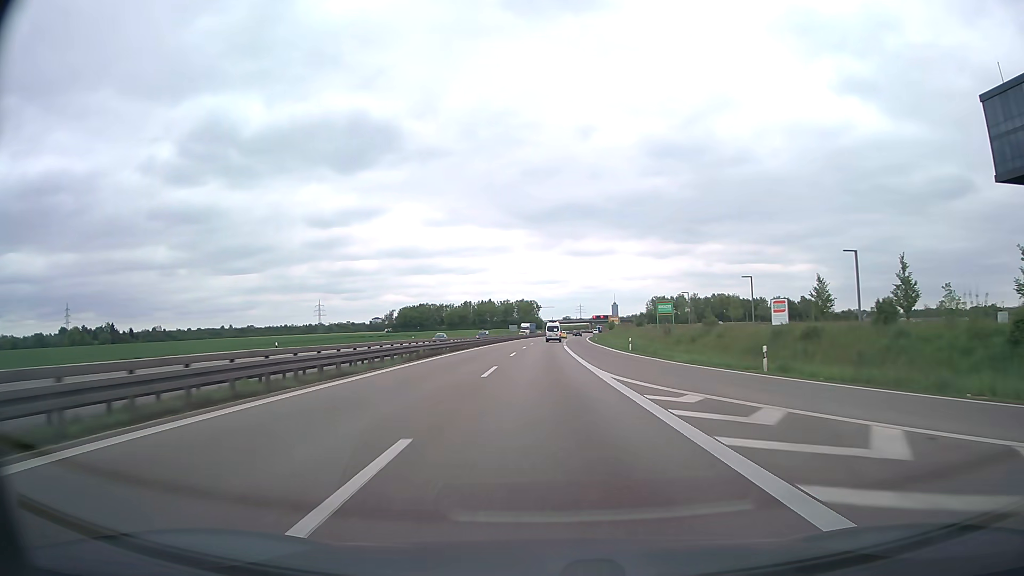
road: trunk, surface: asphalt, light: Day
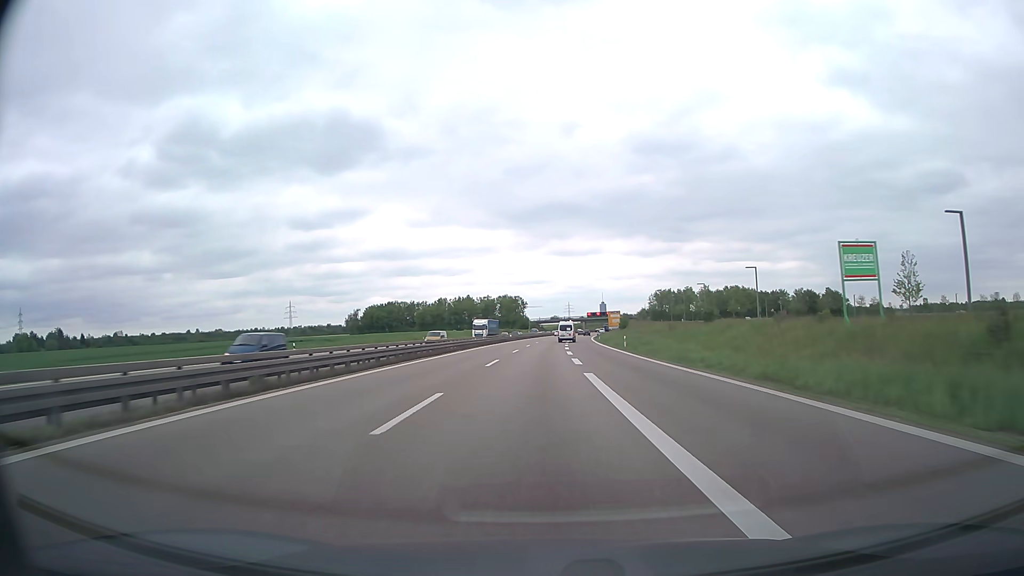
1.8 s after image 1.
(+0.2, +47.5) m; +1°
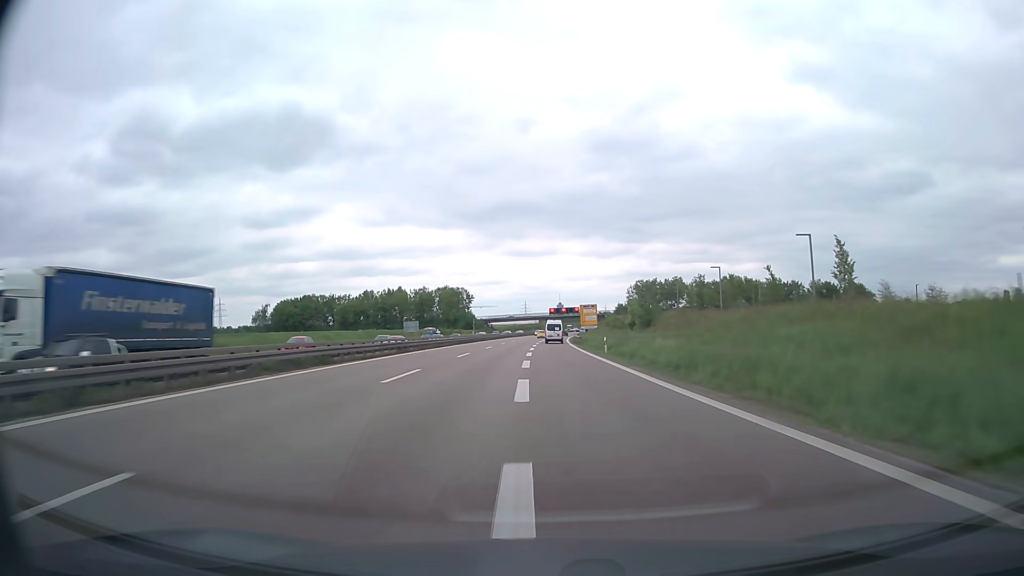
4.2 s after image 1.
(+2.0, +63.2) m; +4°
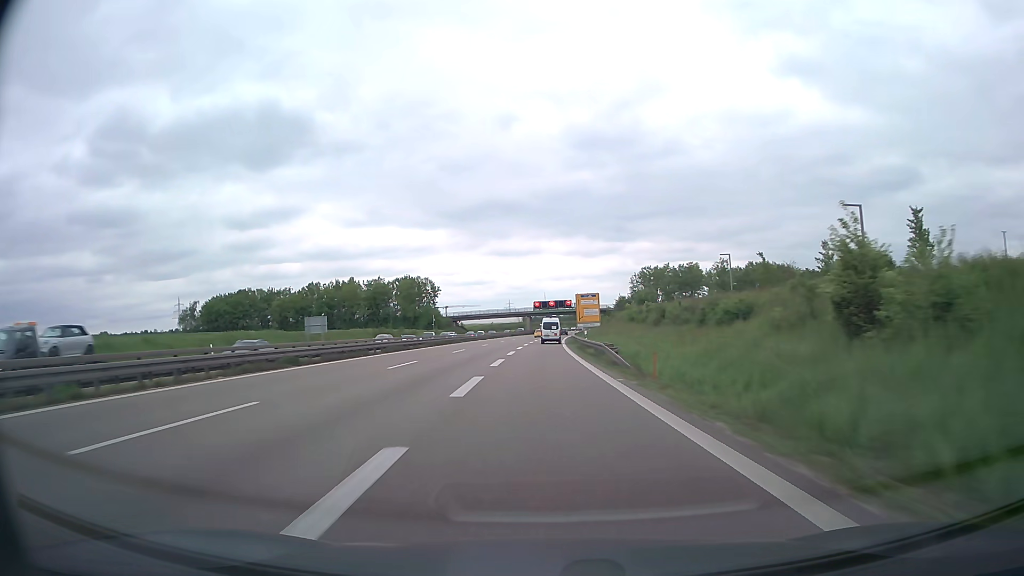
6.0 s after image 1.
(+0.6, +47.2) m; +1°
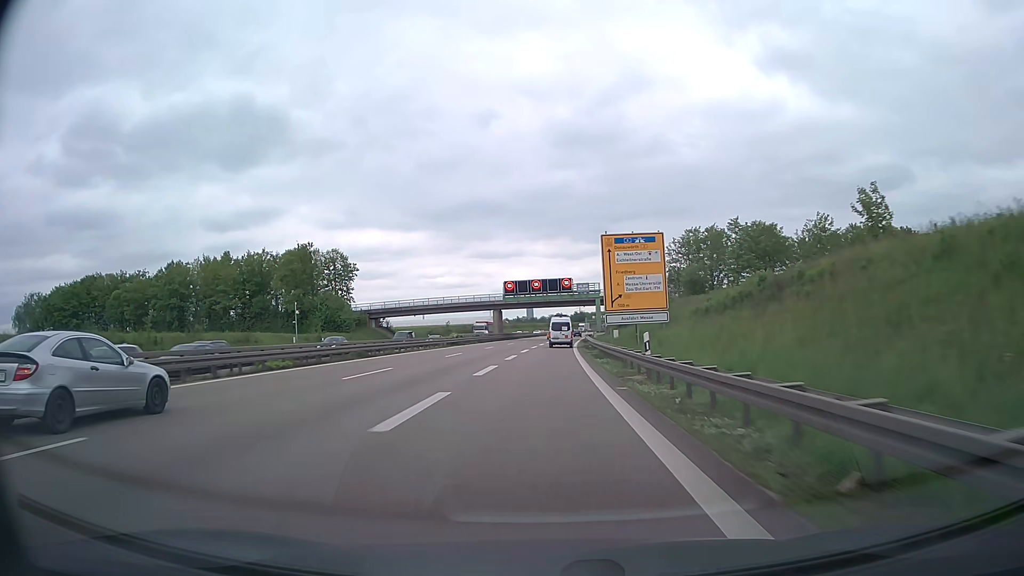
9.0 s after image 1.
(+0.8, +76.6) m; +1°
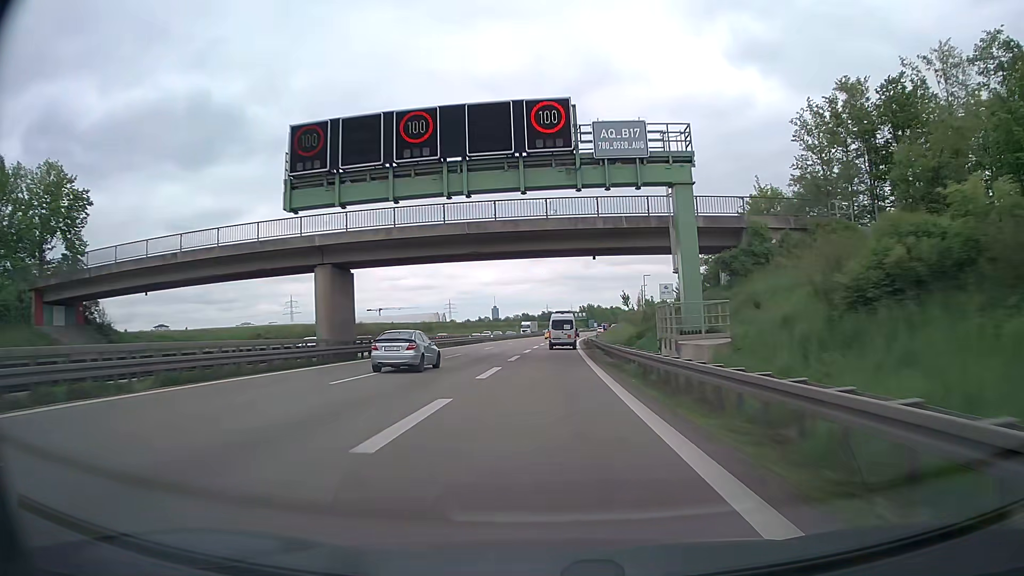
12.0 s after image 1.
(+1.9, +73.5) m; +3°
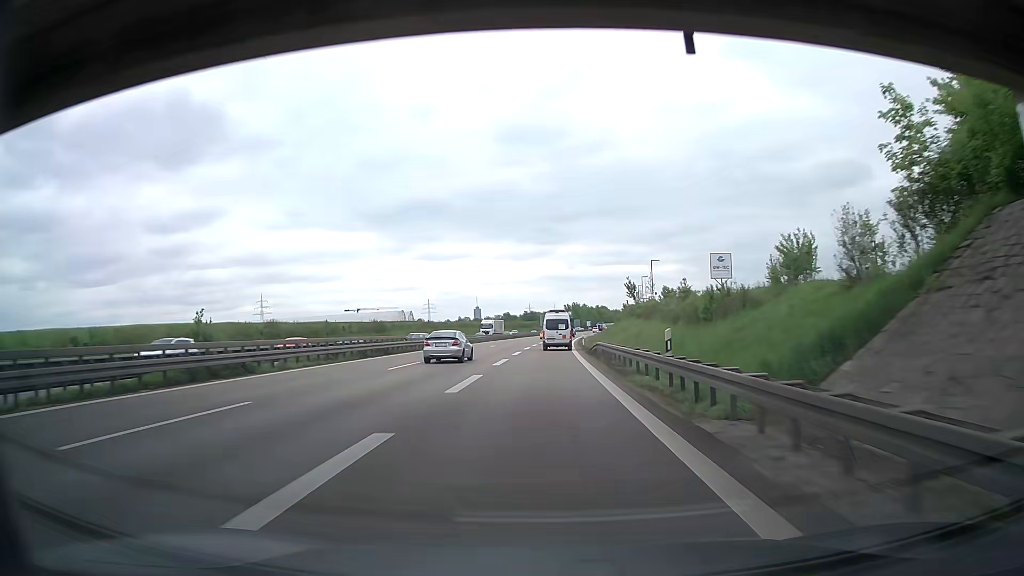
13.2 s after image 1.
(+0.4, +28.6) m; +2°
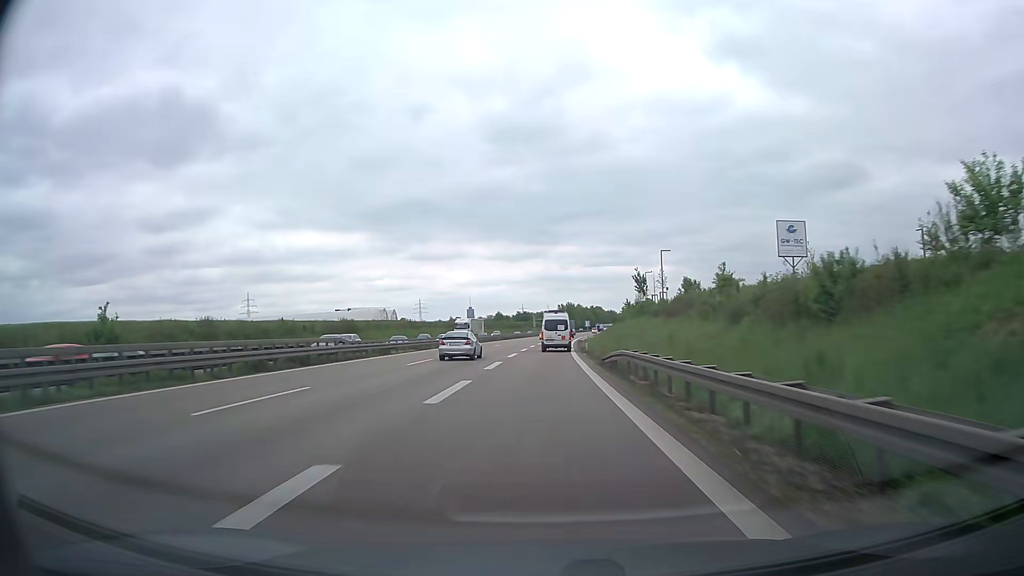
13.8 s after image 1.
(+0.2, +14.1) m; +1°
(0, +10) (0, +20) (0, +30) (0, +40) (+1, +50) (+1, +60) (+1, +70) (+2, +80) (+2, +90) (+3, +100) m
